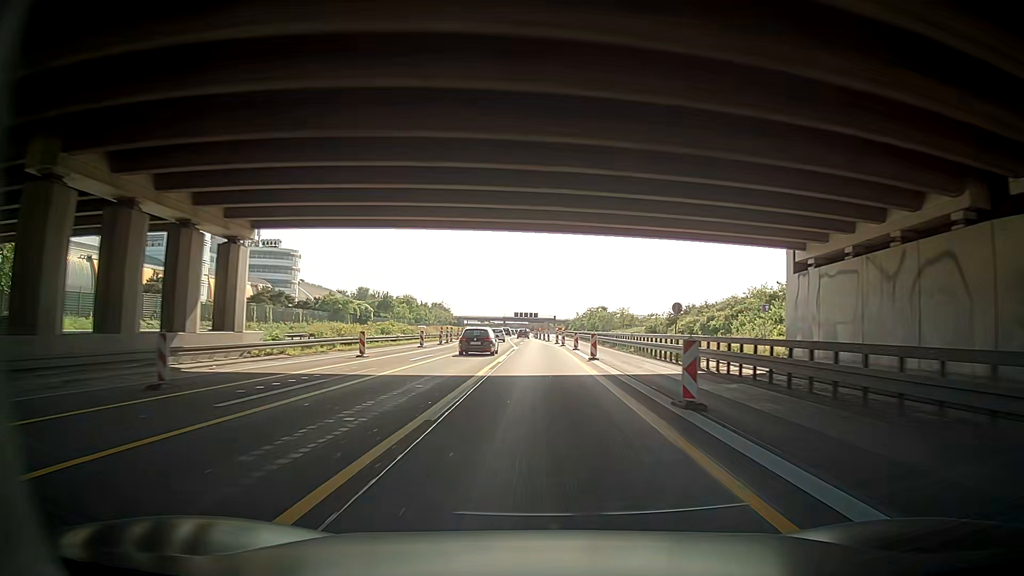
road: motorway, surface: asphalt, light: Day
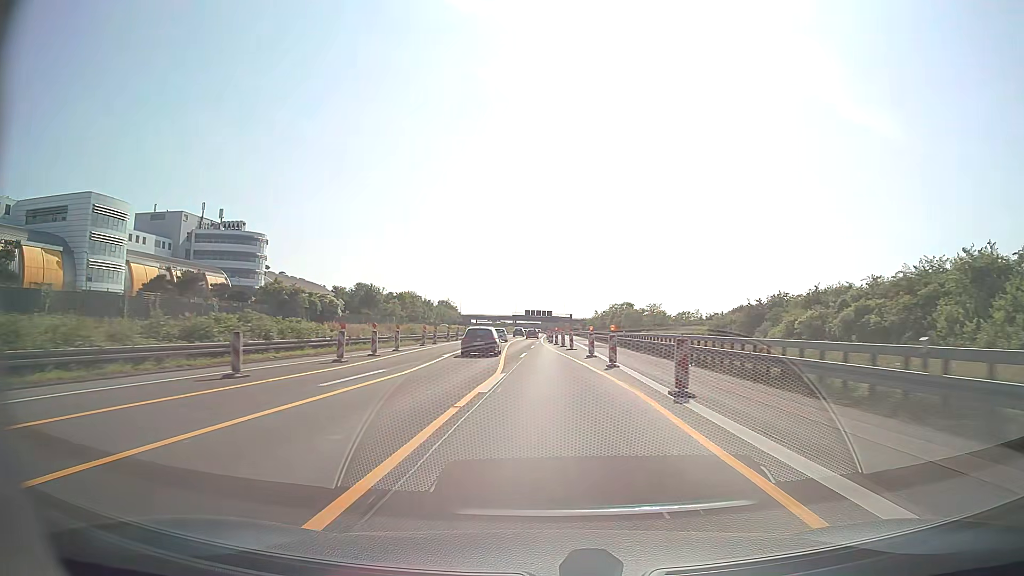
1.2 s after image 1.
(+0.3, +31.5) m; -1°
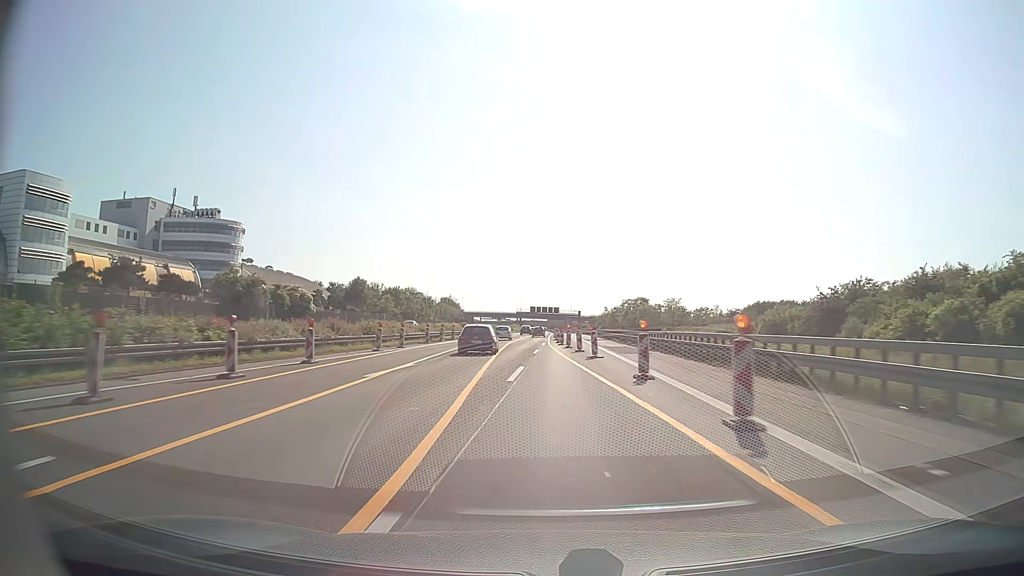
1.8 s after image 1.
(-0.1, +15.7) m; -1°
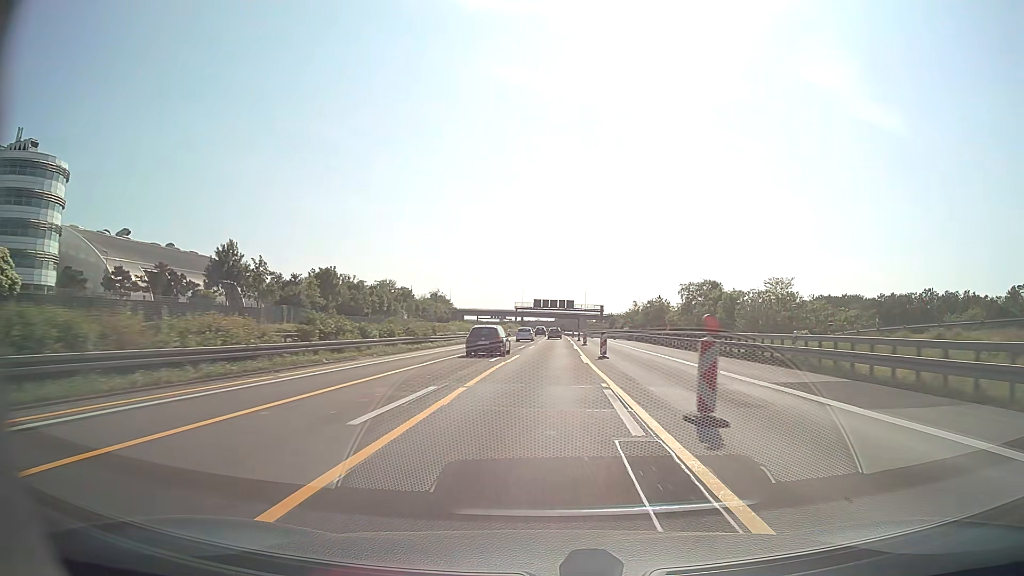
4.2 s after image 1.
(-1.0, +61.9) m; -1°
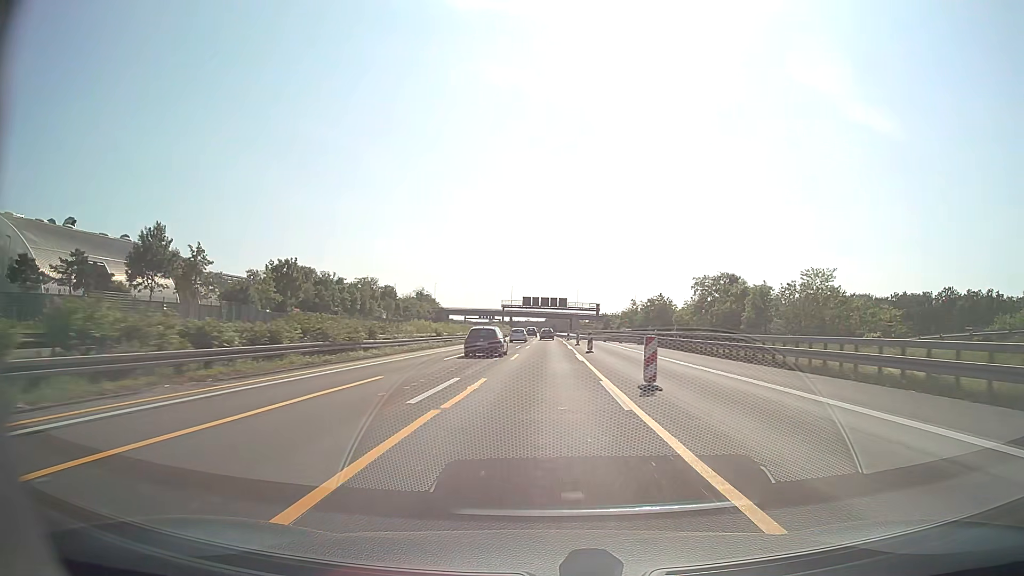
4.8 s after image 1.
(+0.1, +15.1) m; +1°
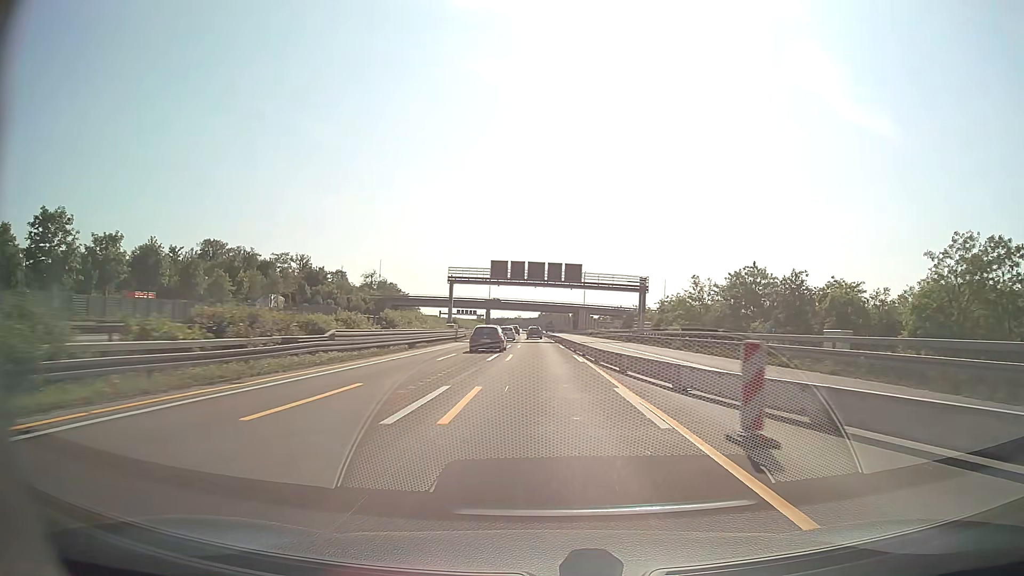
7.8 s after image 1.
(+0.8, +74.2) m; +1°
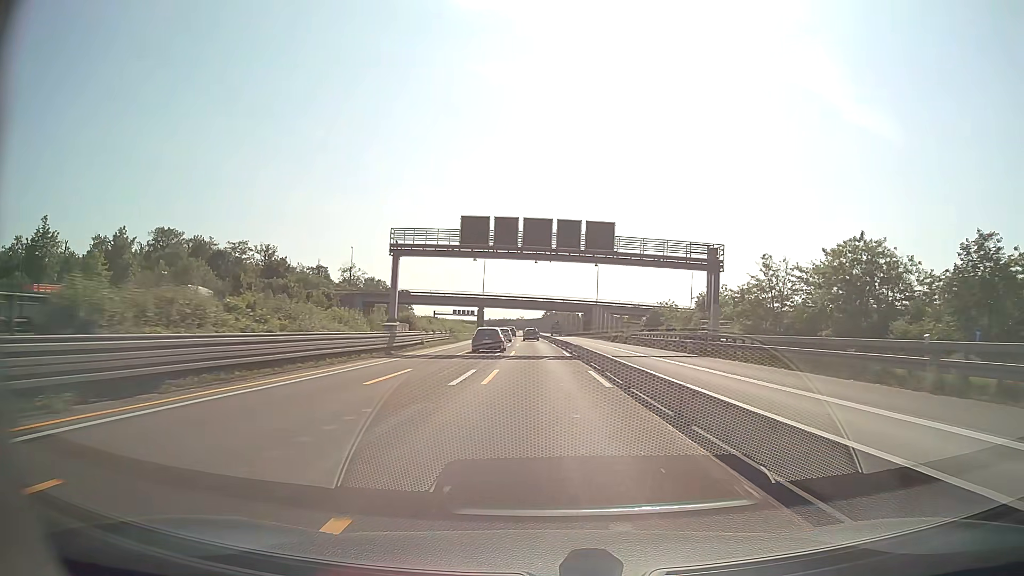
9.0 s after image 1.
(-0.1, +29.0) m; 0°
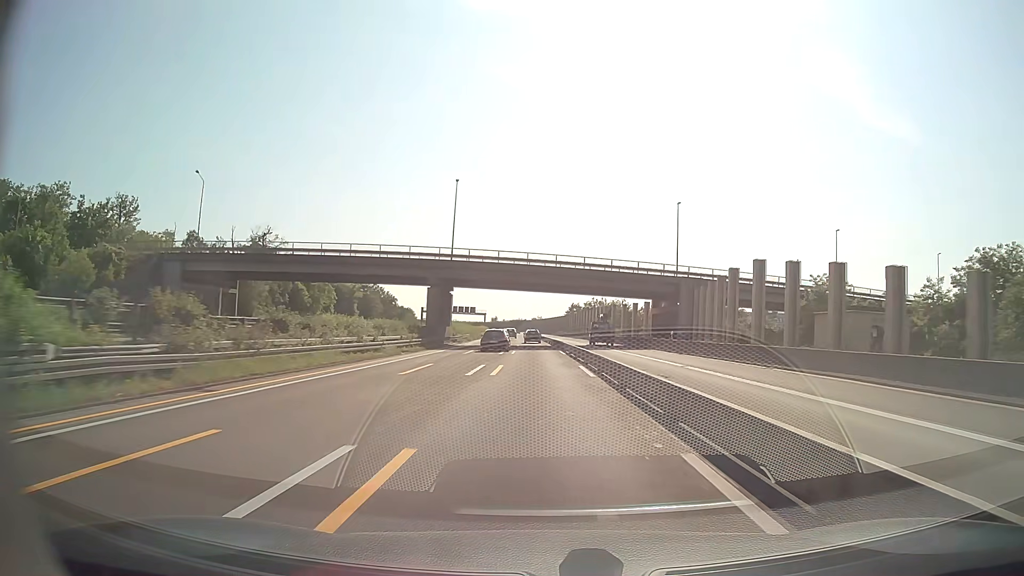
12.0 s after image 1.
(-0.9, +71.6) m; -2°
(0, +10) (0, +20) (0, +30) (0, +40) (-1, +50) (-1, +60) (-1, +70) (-1, +80) (-2, +90) (-2, +100) m
